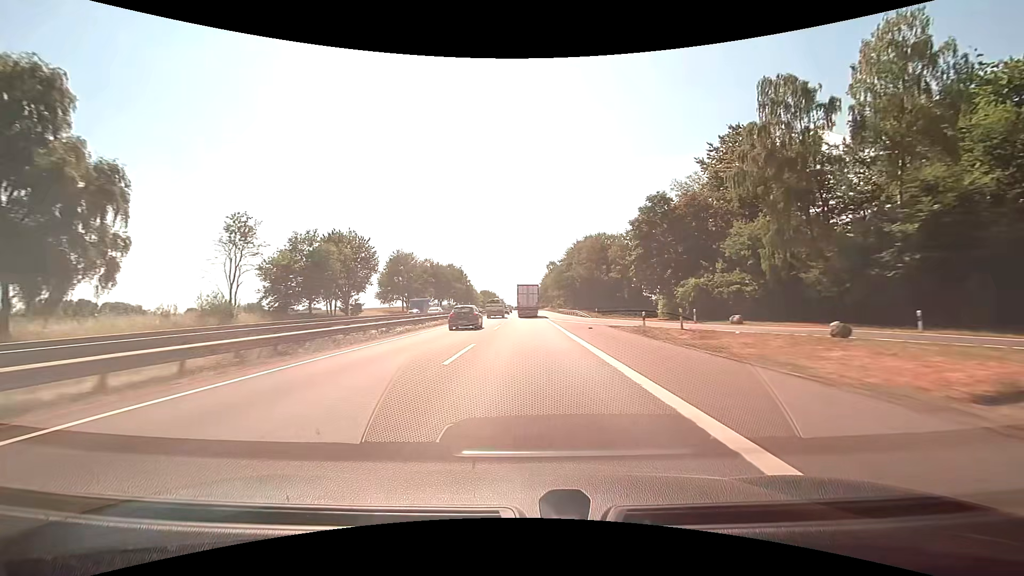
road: motorway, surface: asphalt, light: Day
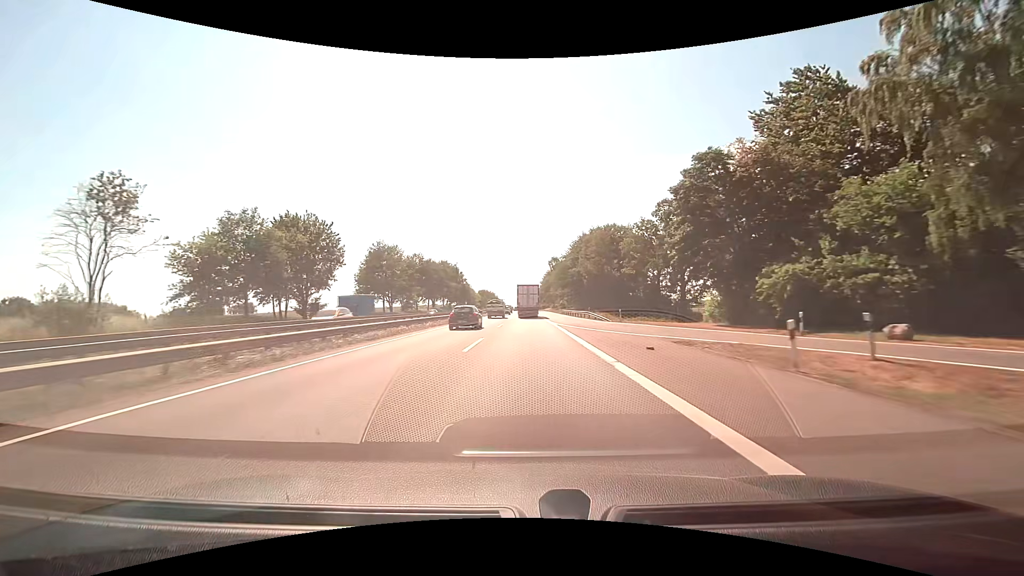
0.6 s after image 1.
(0.0, +14.7) m; 0°
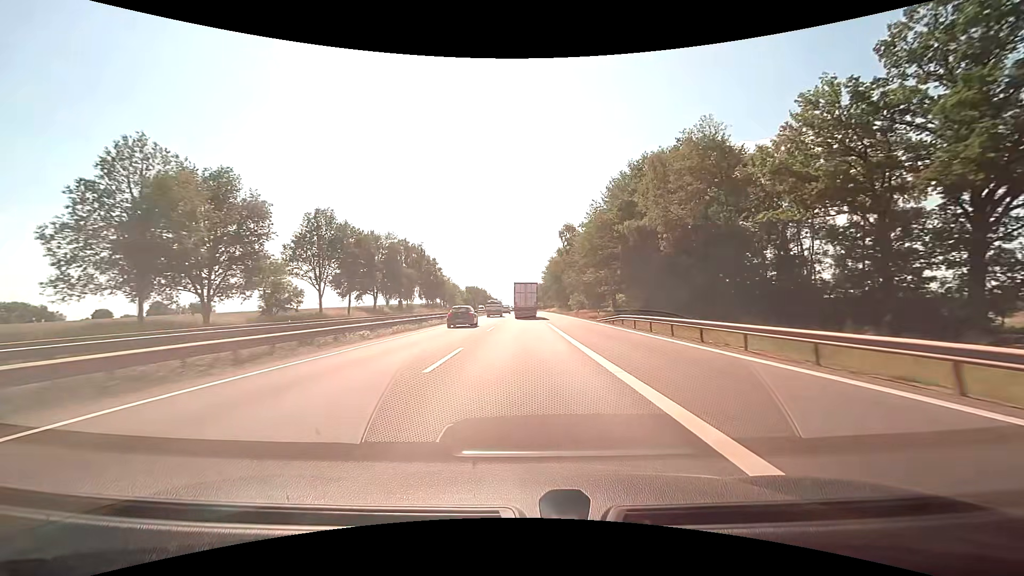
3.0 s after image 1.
(+0.2, +59.5) m; 0°
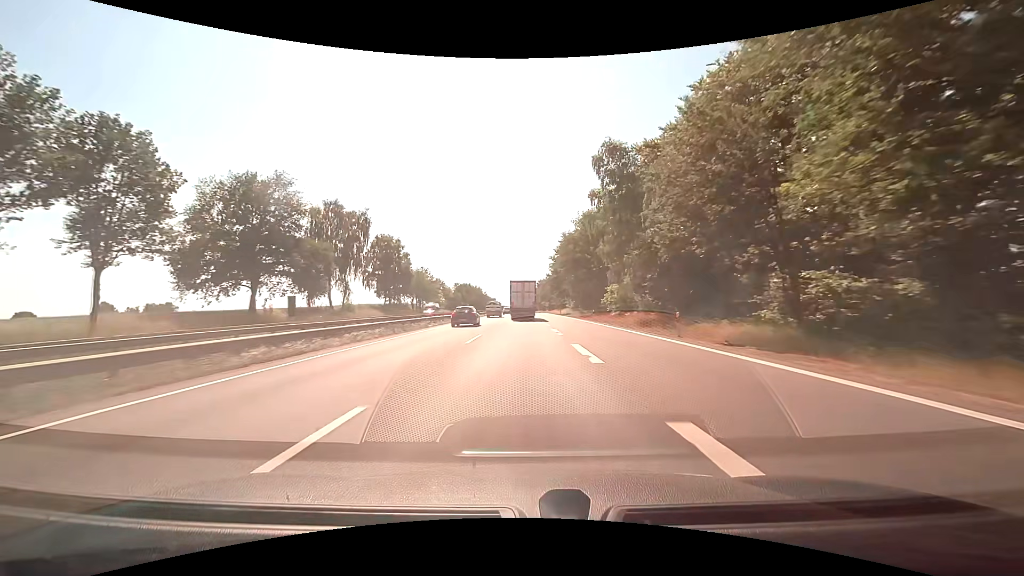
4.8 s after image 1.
(-0.1, +46.1) m; 0°
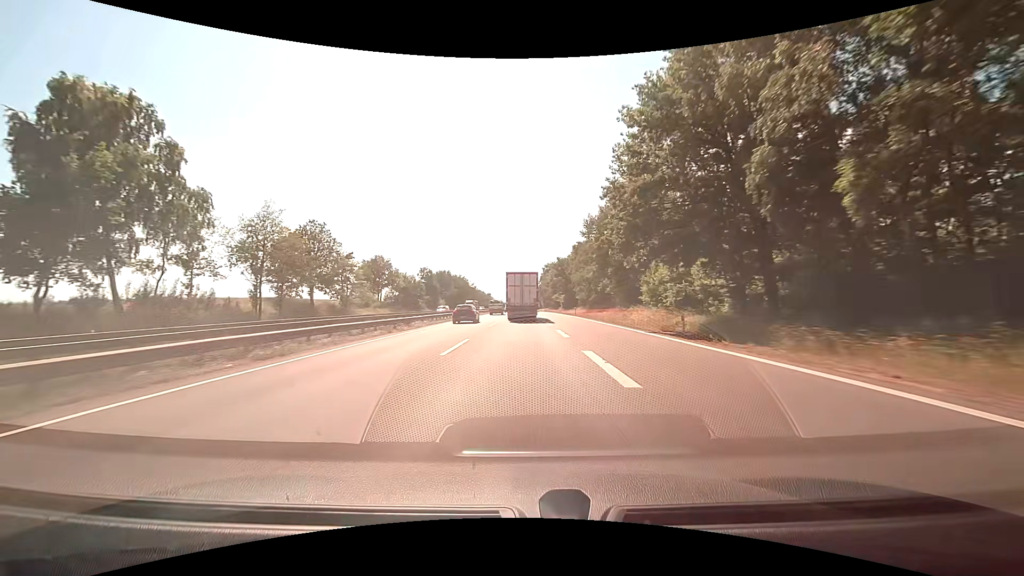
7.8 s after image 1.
(-0.2, +77.9) m; 0°
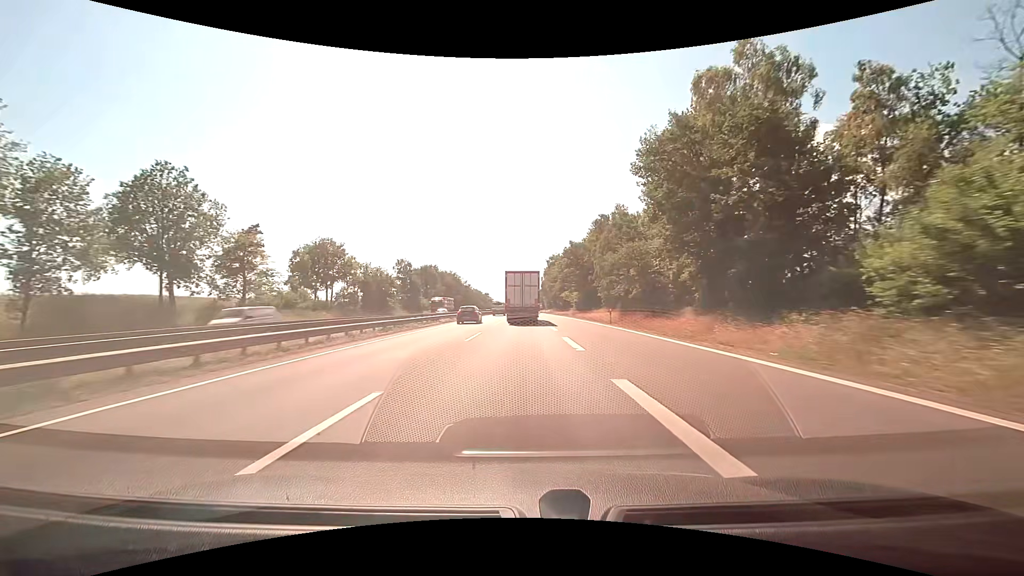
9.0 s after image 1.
(-0.1, +30.0) m; 0°
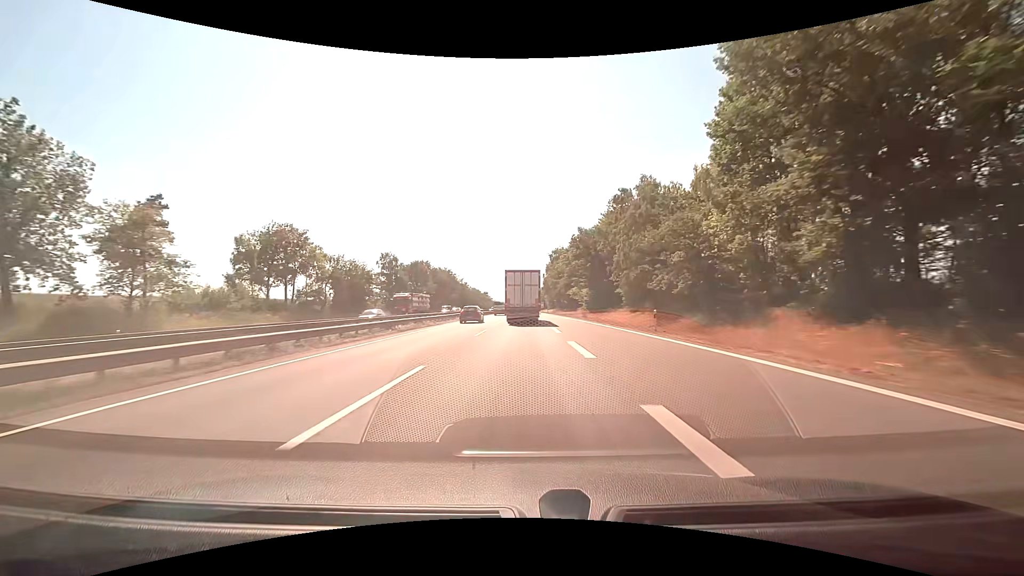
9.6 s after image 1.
(0.0, +14.7) m; 0°
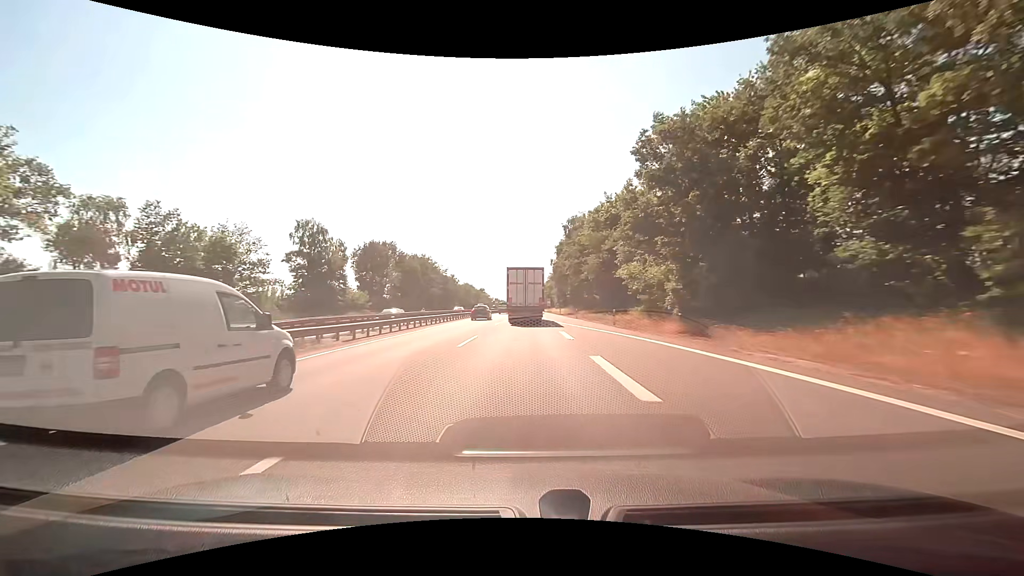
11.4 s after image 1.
(0.0, +42.8) m; 0°
(0, +10) (0, +20) (0, +30) (0, +40) (0, +50) (0, +60) (0, +70) (0, +80) (0, +90) (0, +100) m
